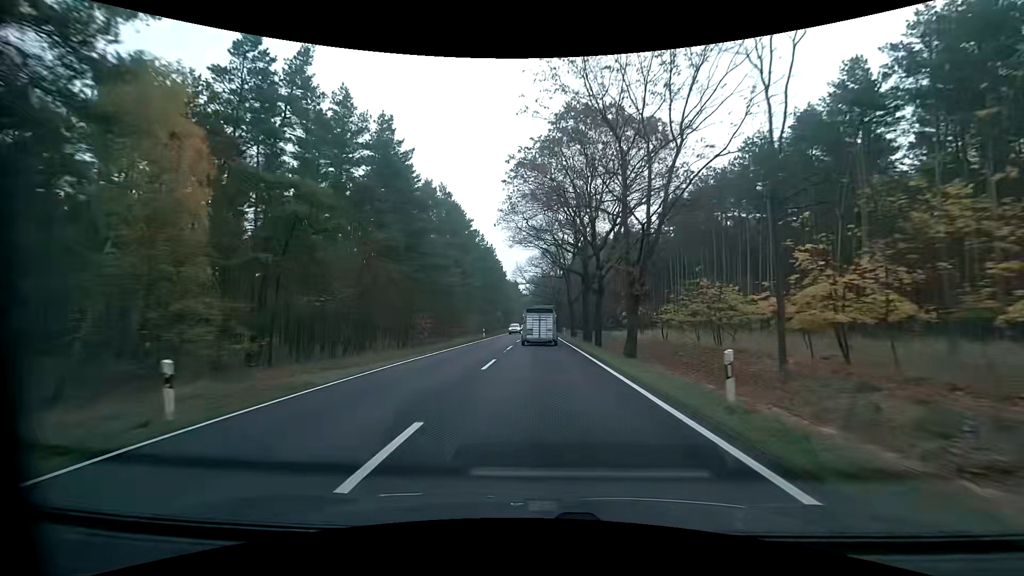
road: primary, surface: asphalt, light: Day
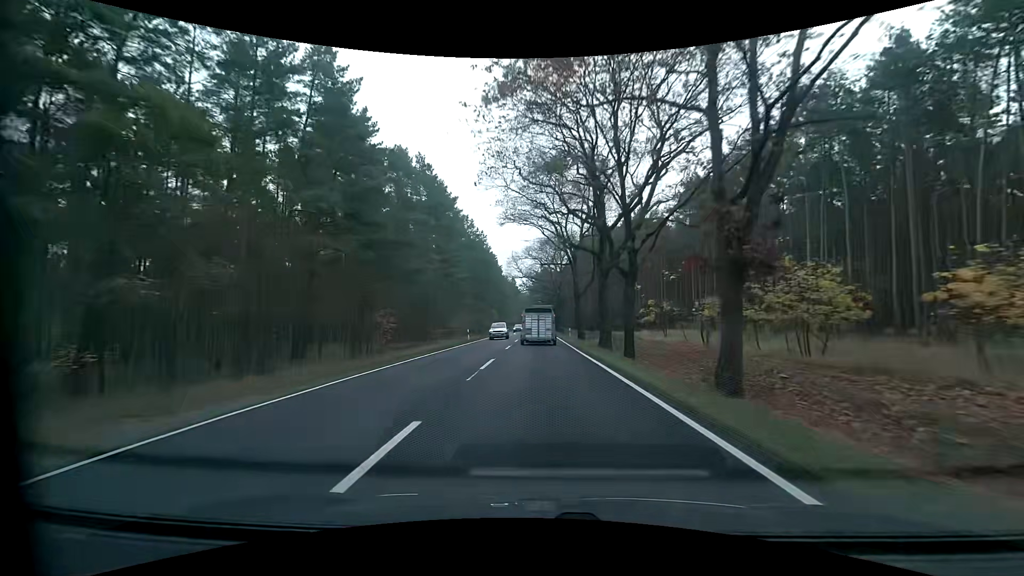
(0.0, +12.0) m; +1°
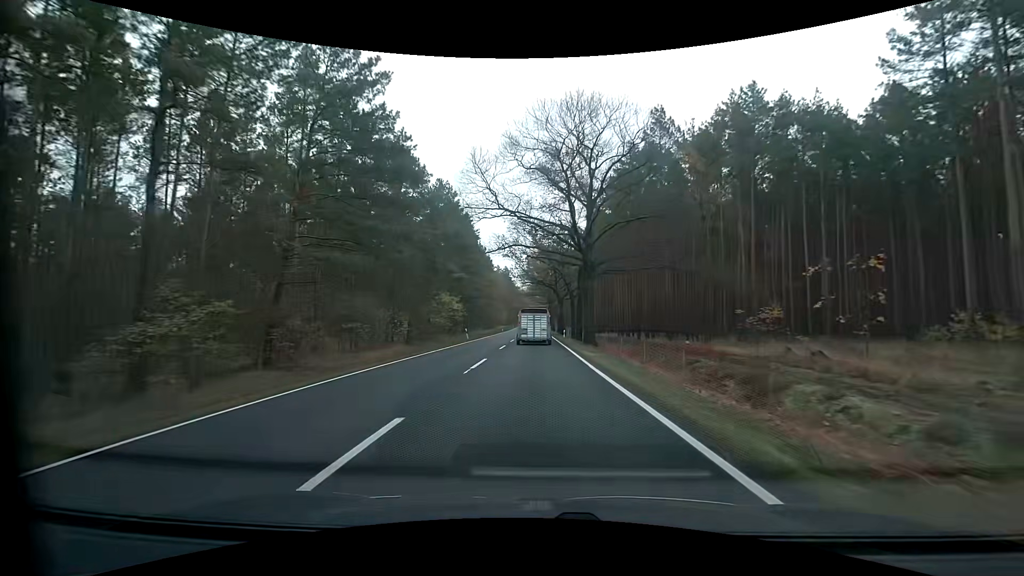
(0.0, +48.0) m; 0°
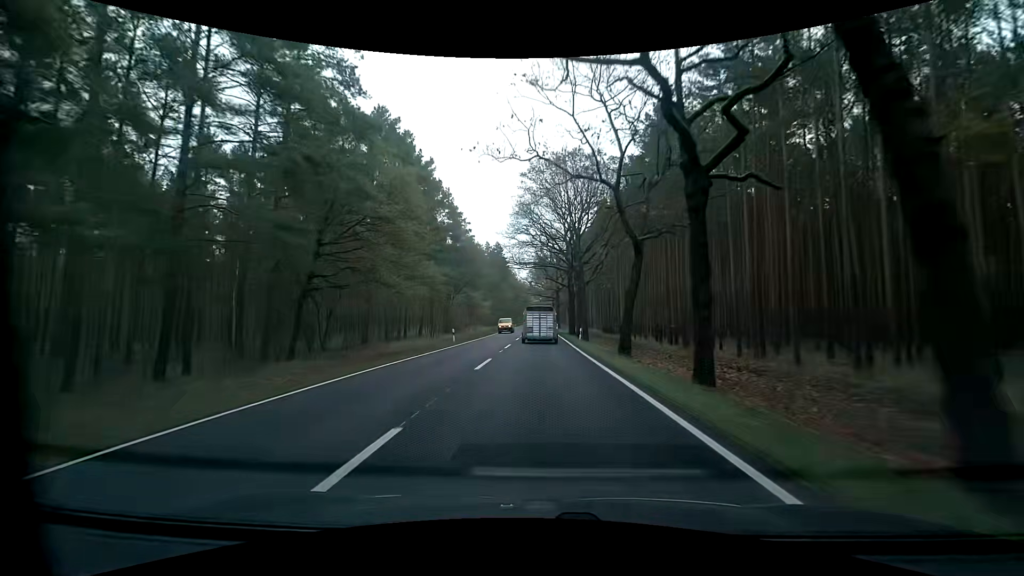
(-0.5, +61.1) m; -1°
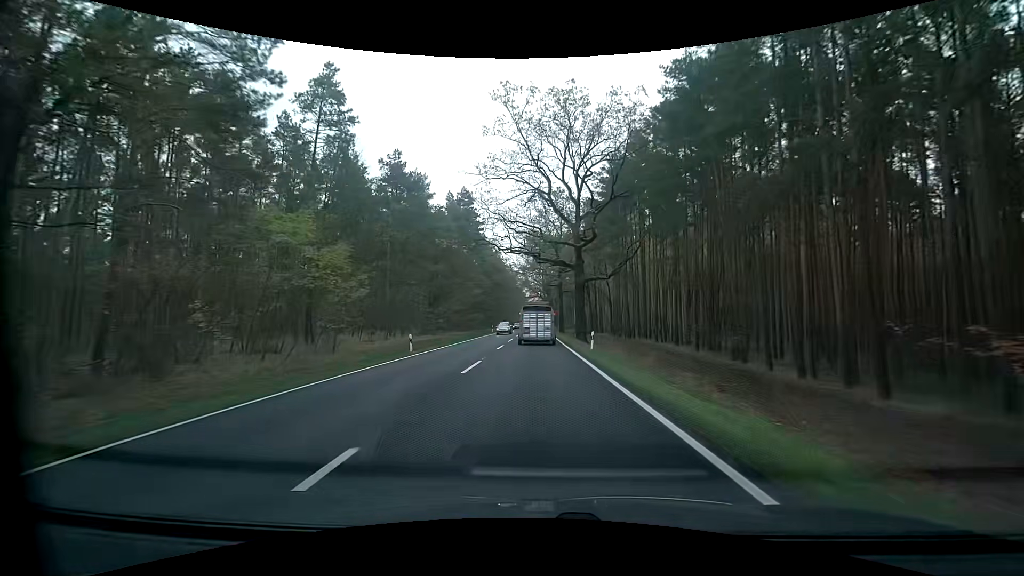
(+0.1, +61.3) m; 0°
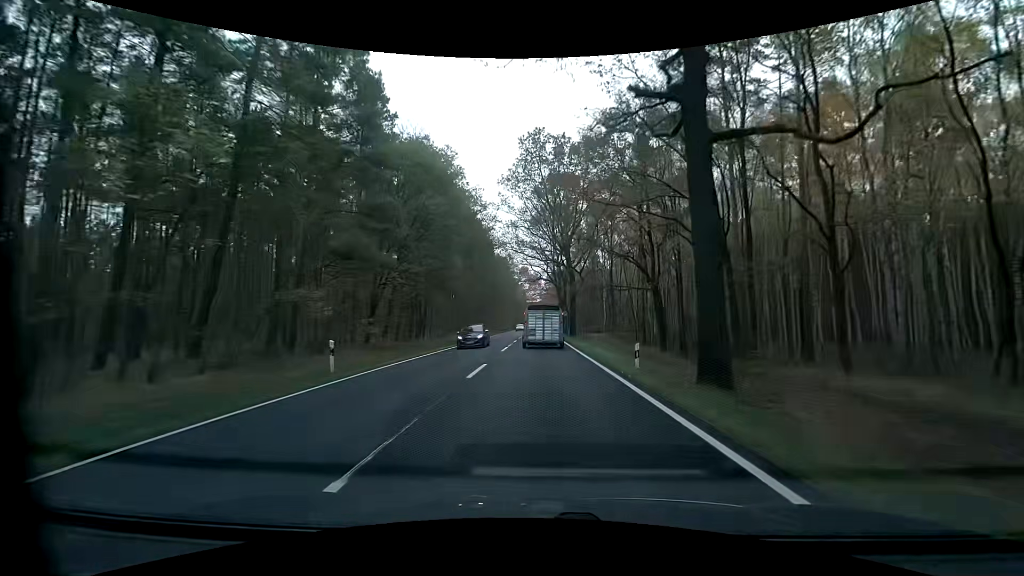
(+0.1, +61.4) m; +1°
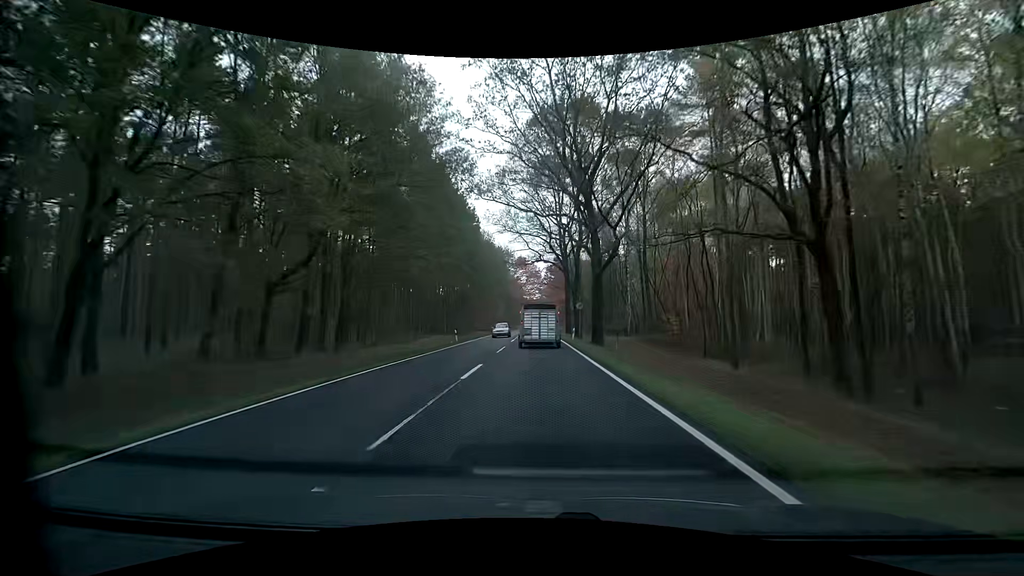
(0.0, +24.3) m; 0°
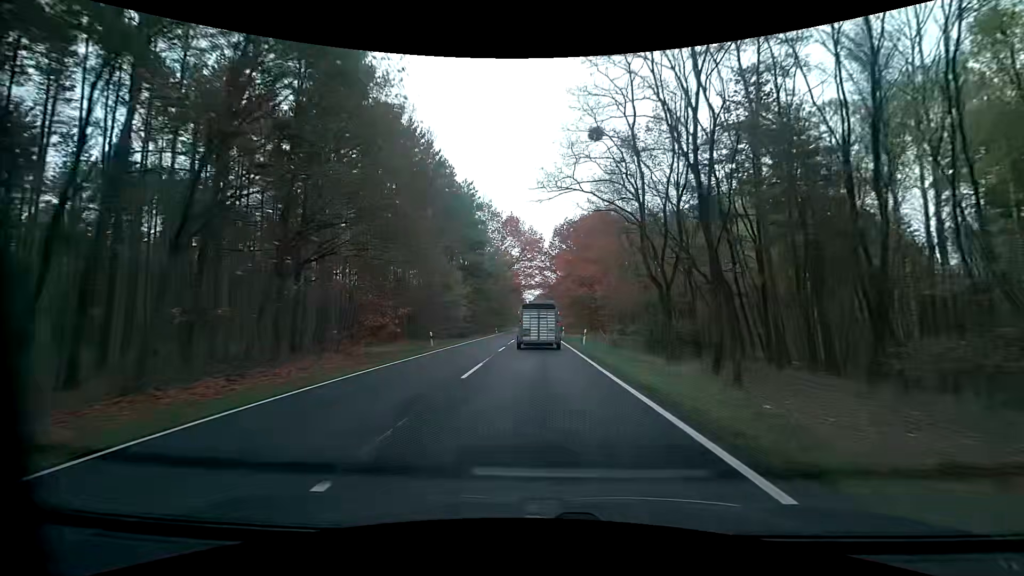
(+0.3, +60.2) m; 0°
(0, +10) (0, +20) (0, +30) (0, +40) (0, +50) (0, +60) (0, +70) (0, +80) (0, +90) (0, +100) m
